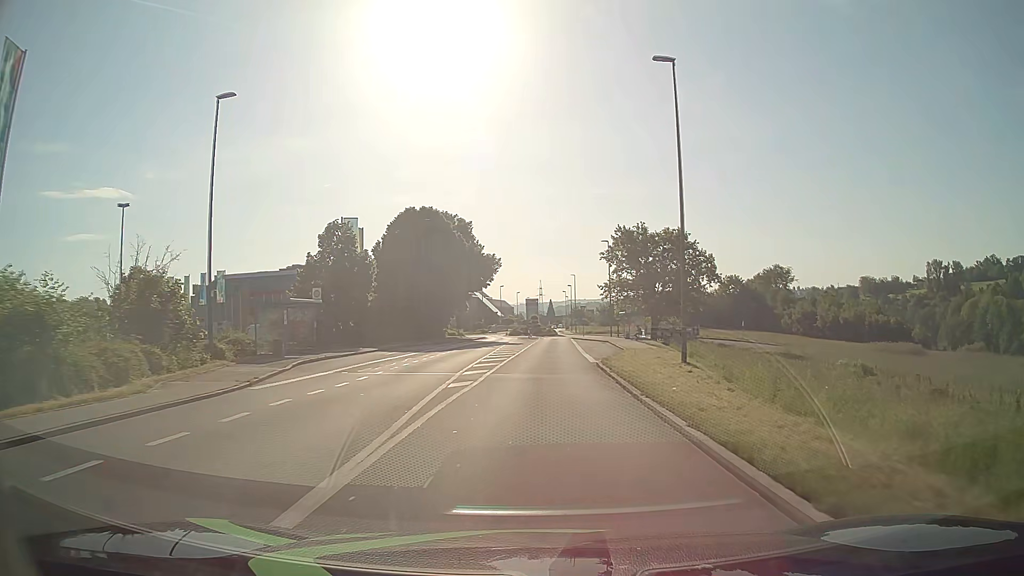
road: tertiary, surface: asphalt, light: Day
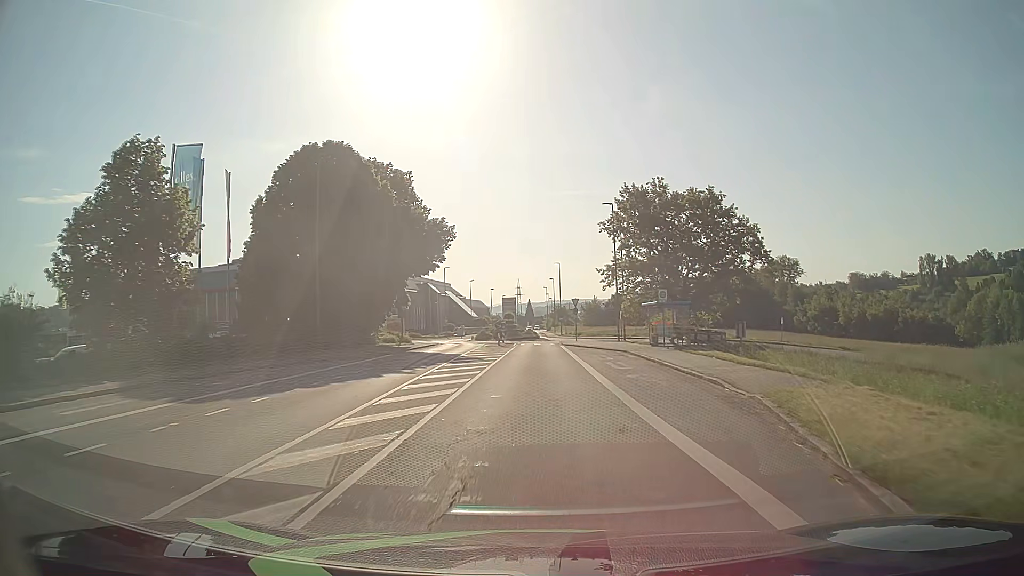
(+0.3, +22.8) m; +2°
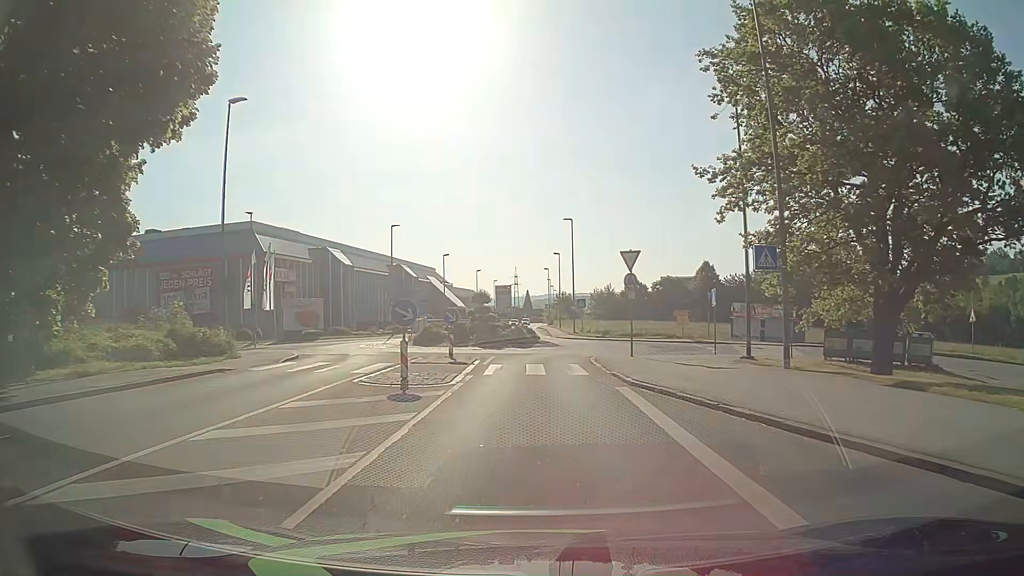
(+0.2, +34.4) m; 0°
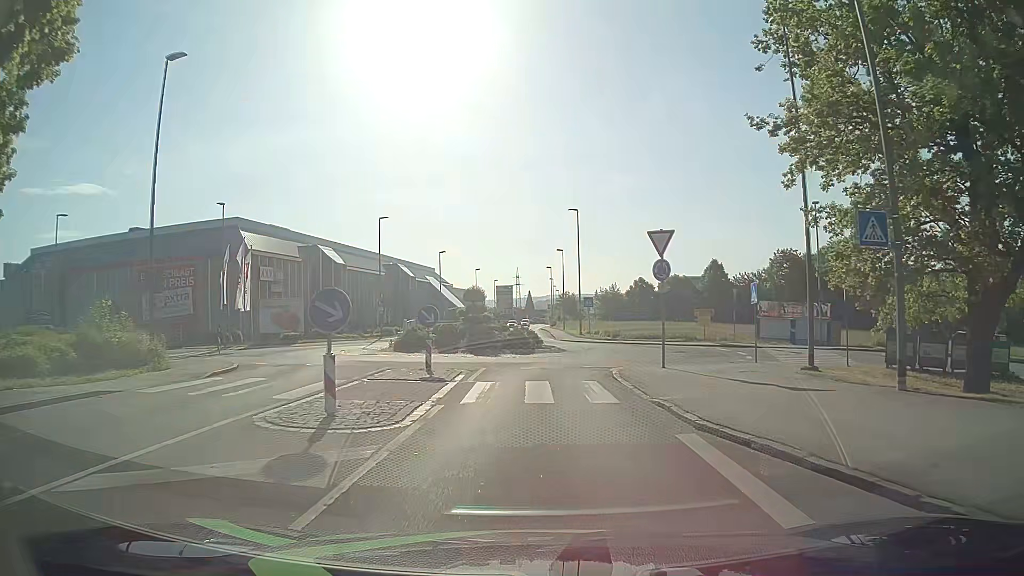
(0.0, +5.3) m; 0°
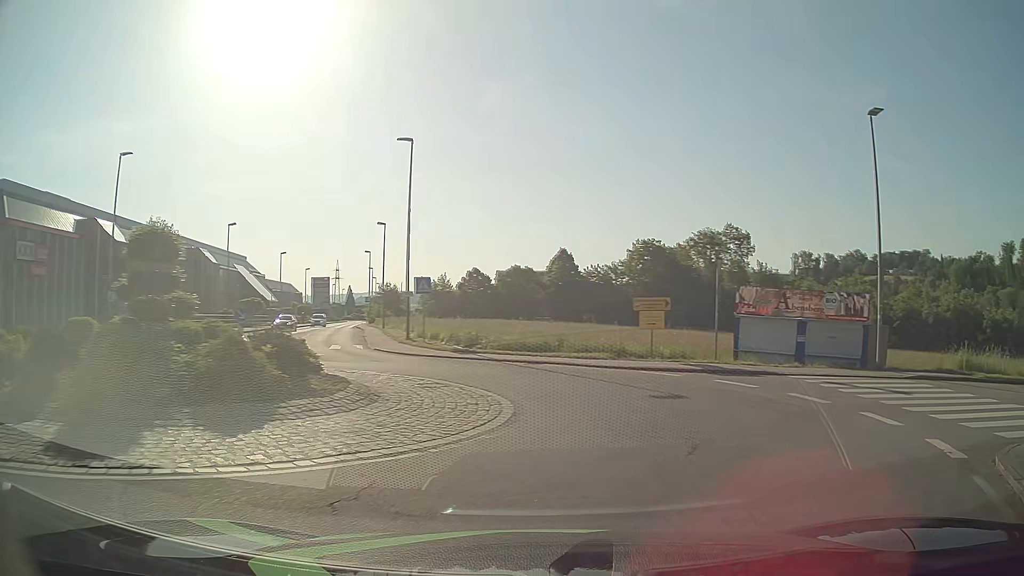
(+0.6, +19.9) m; +14°
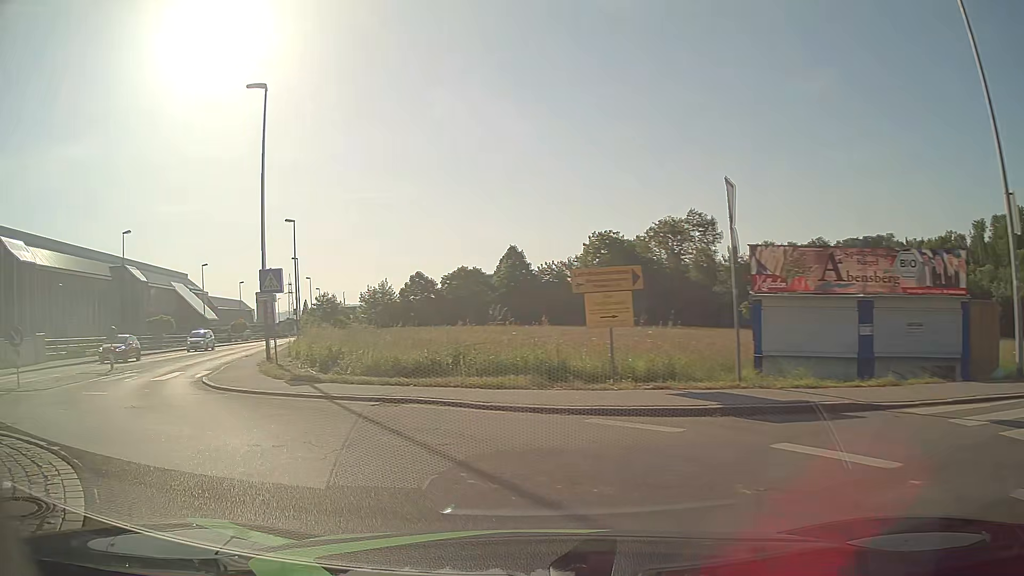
(+1.8, +10.1) m; +4°
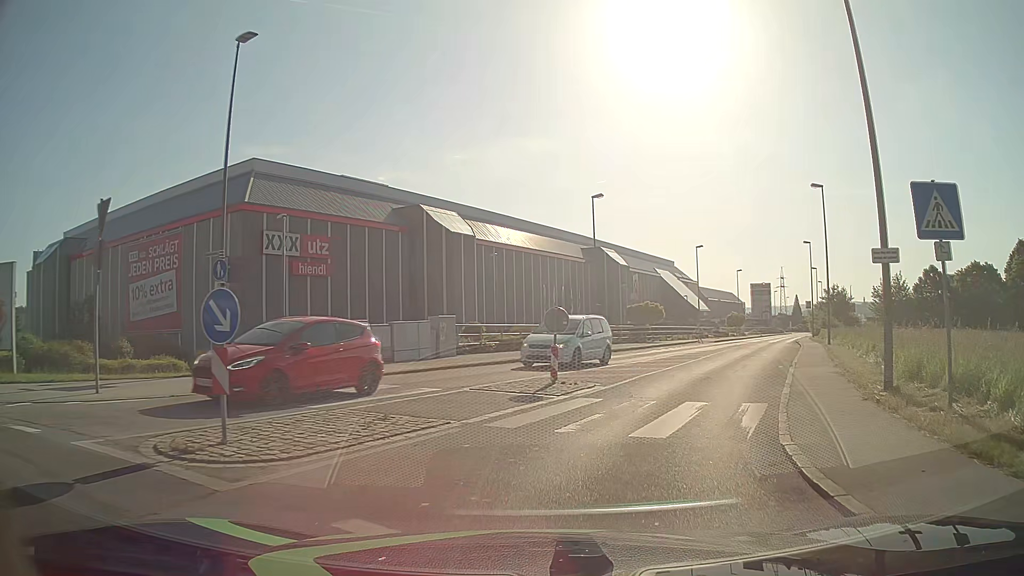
(-5.8, +11.0) m; -41°
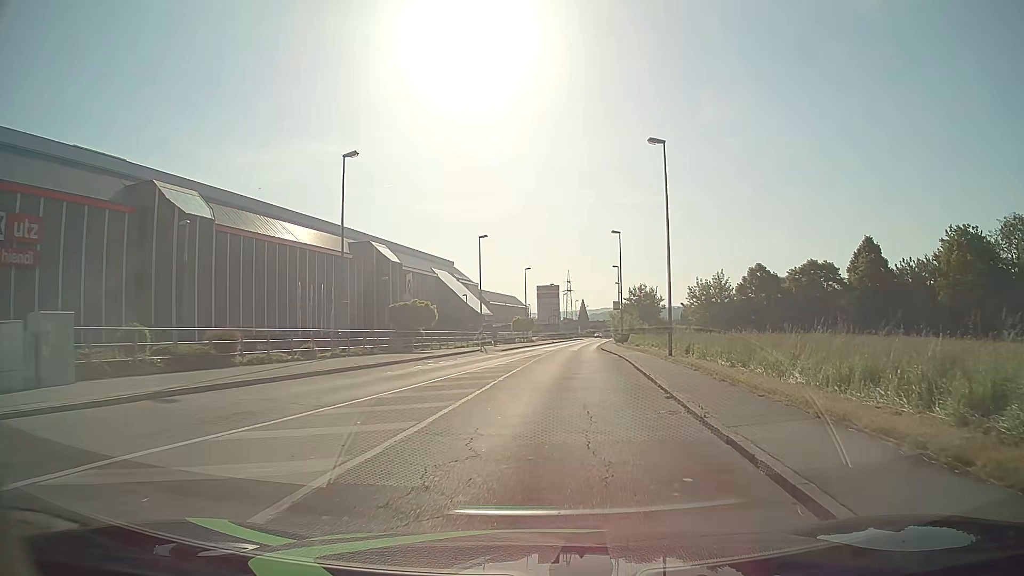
(+2.2, +12.3) m; +19°
(0, +10) (+1, +20) (+1, +30) (+2, +40) (+3, +50) (+4, +60) (+5, +70) (+6, +80) (+7, +90) (+9, +100) m
